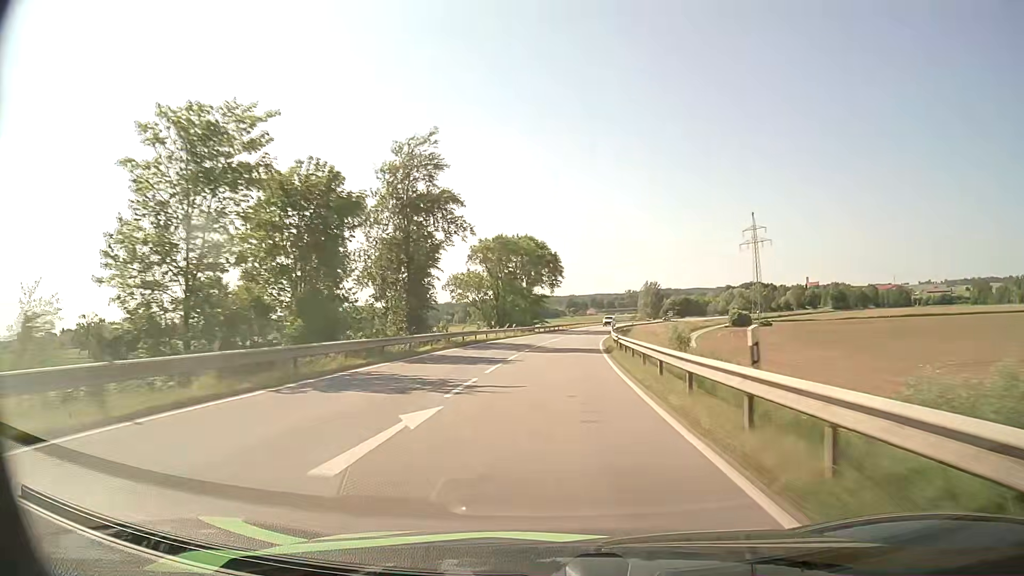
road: secondary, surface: asphalt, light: Day
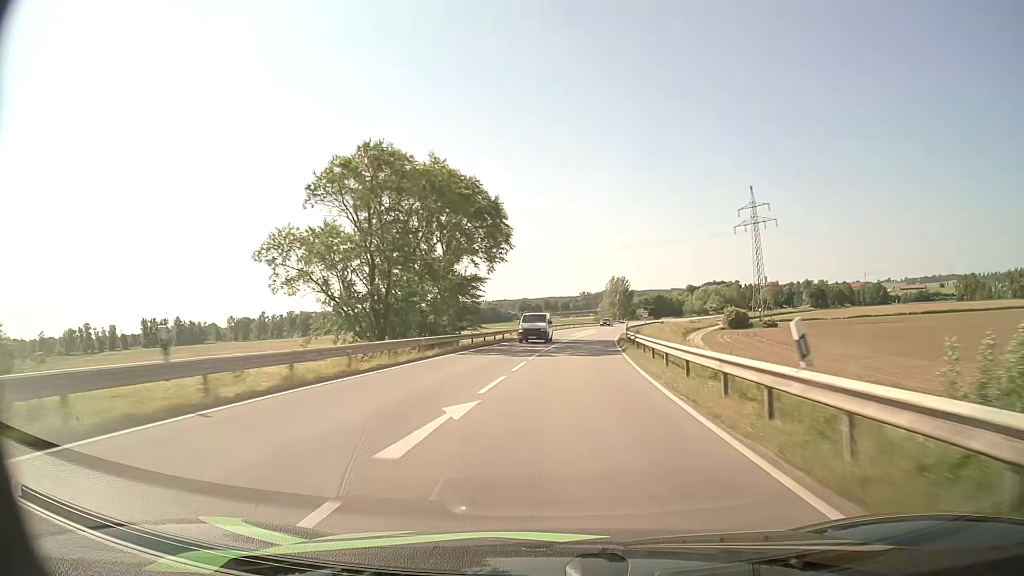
(+1.0, +41.1) m; +4°
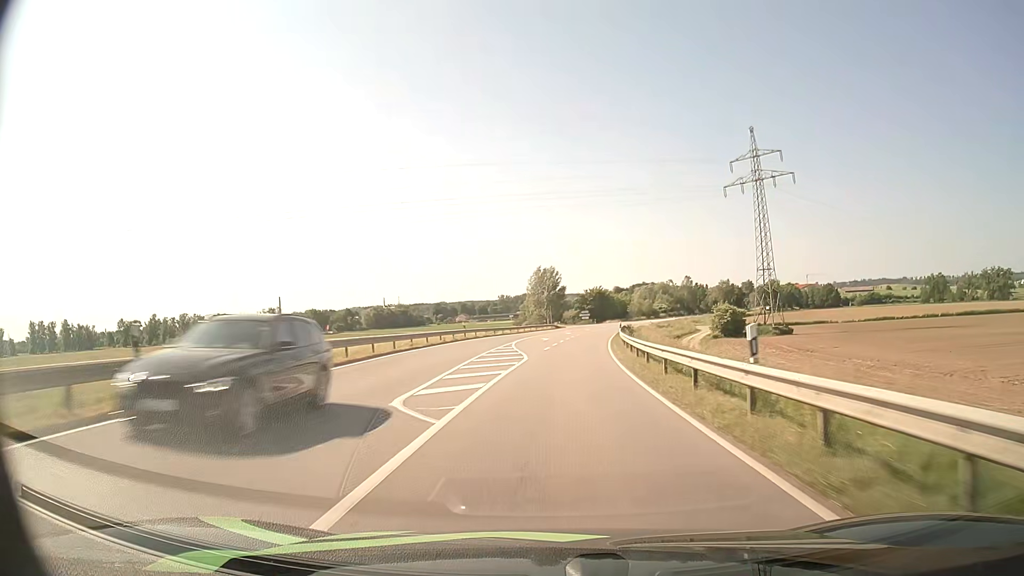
(+3.4, +54.6) m; +7°
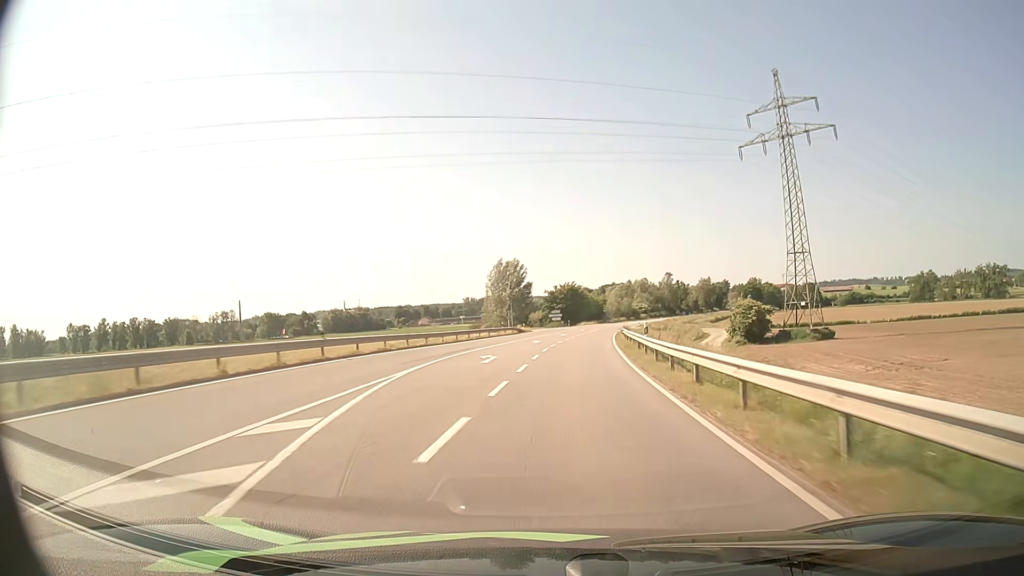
(+0.7, +27.4) m; +3°
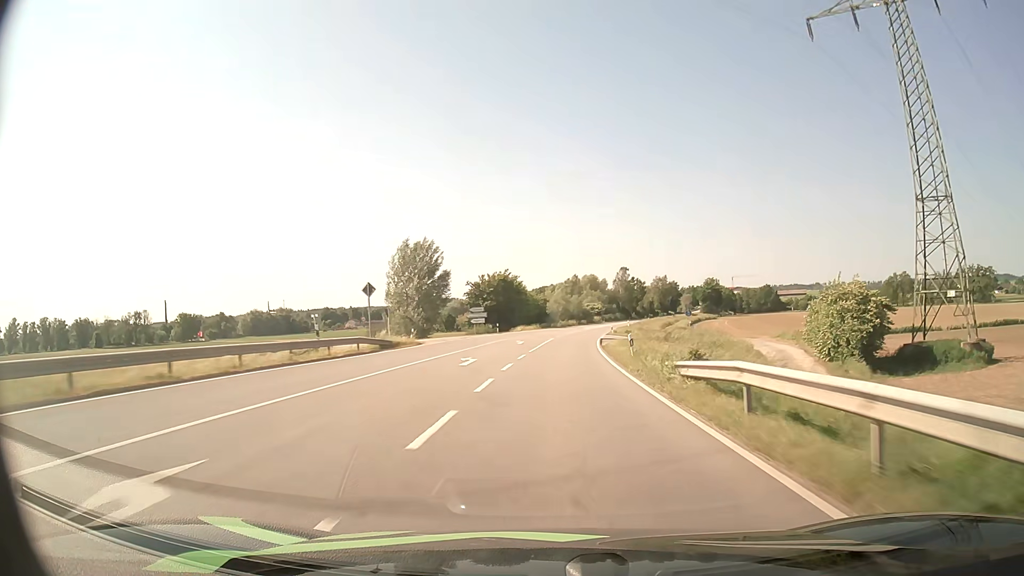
(+1.8, +41.1) m; +5°
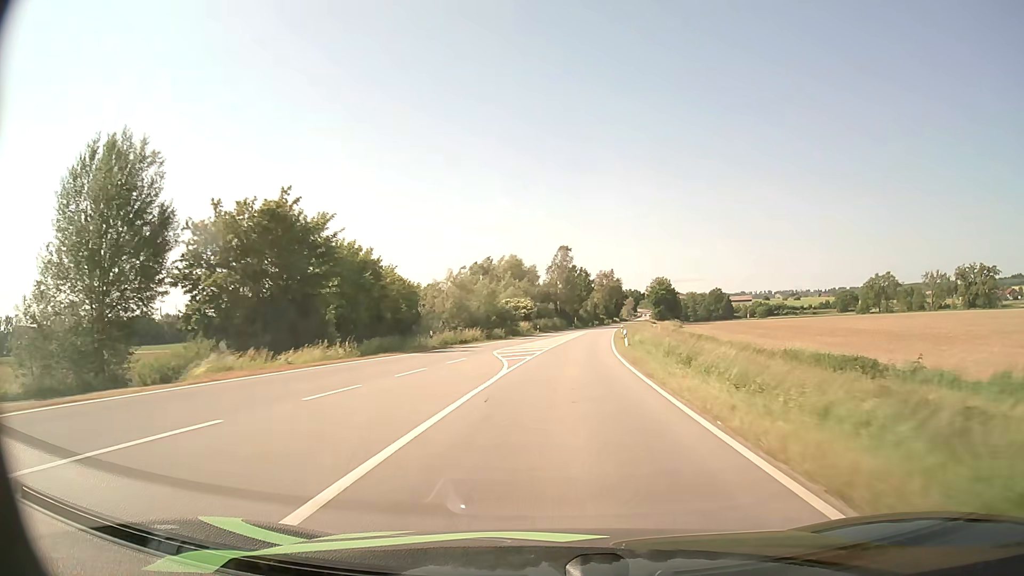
(+3.7, +68.5) m; +6°
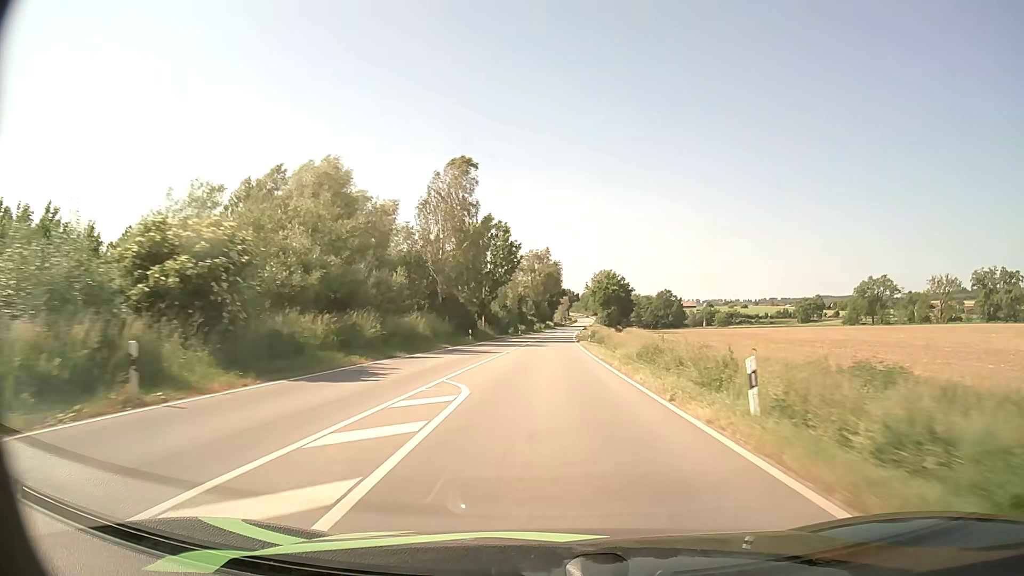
(+4.5, +68.2) m; +7°
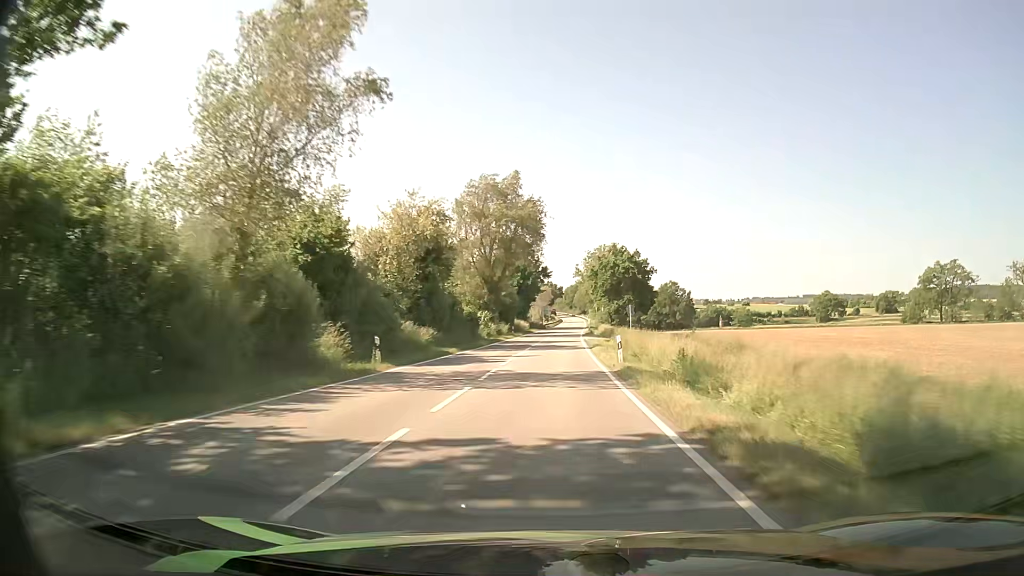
(+1.1, +68.1) m; +2°
(0, +10) (0, +20) (0, +30) (0, +40) (+1, +50) (+1, +60) (+2, +70) (+2, +80) (+3, +90) (+4, +100) m
